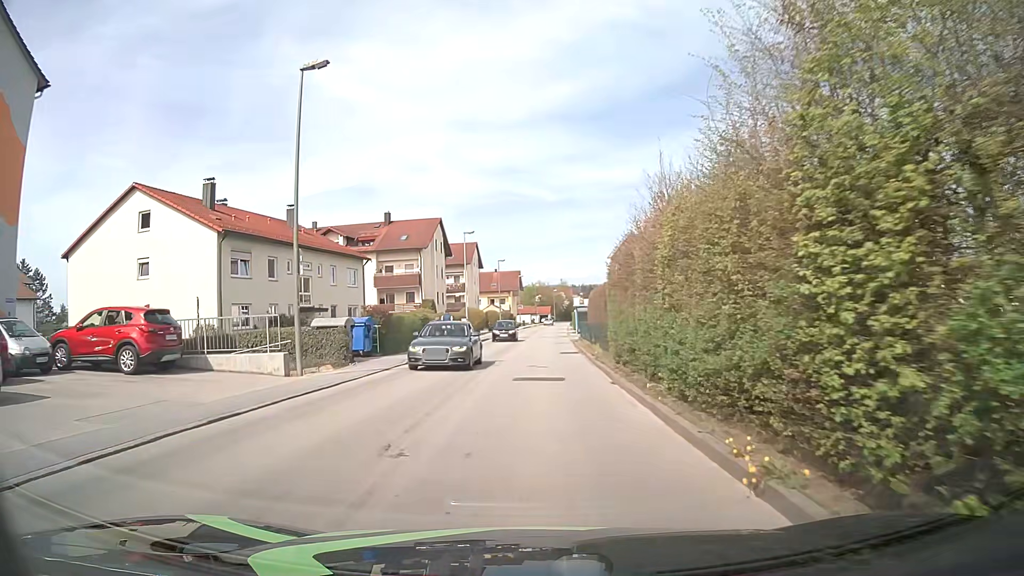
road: unclassified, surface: asphalt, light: Day
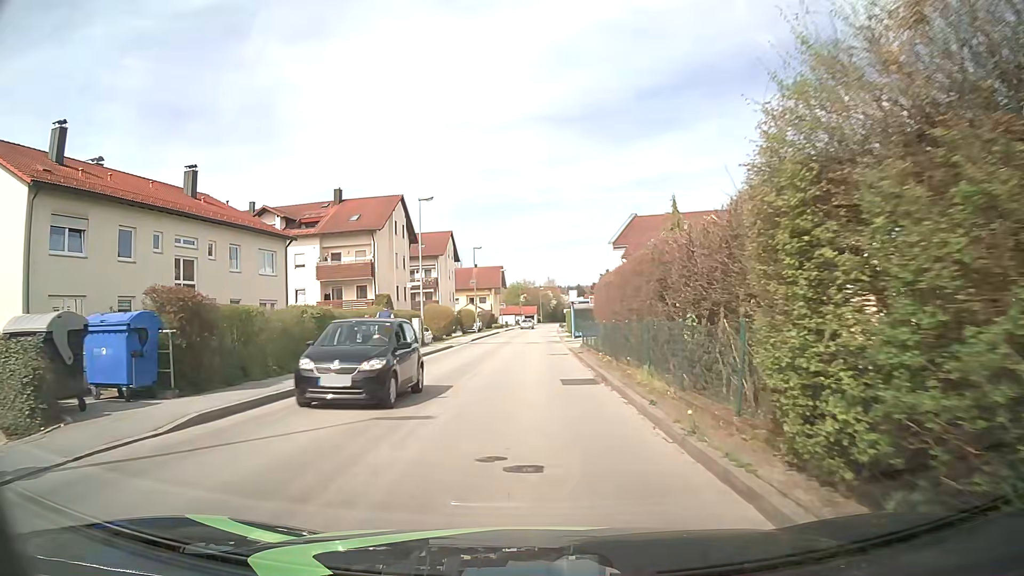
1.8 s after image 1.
(+0.3, +14.3) m; +2°
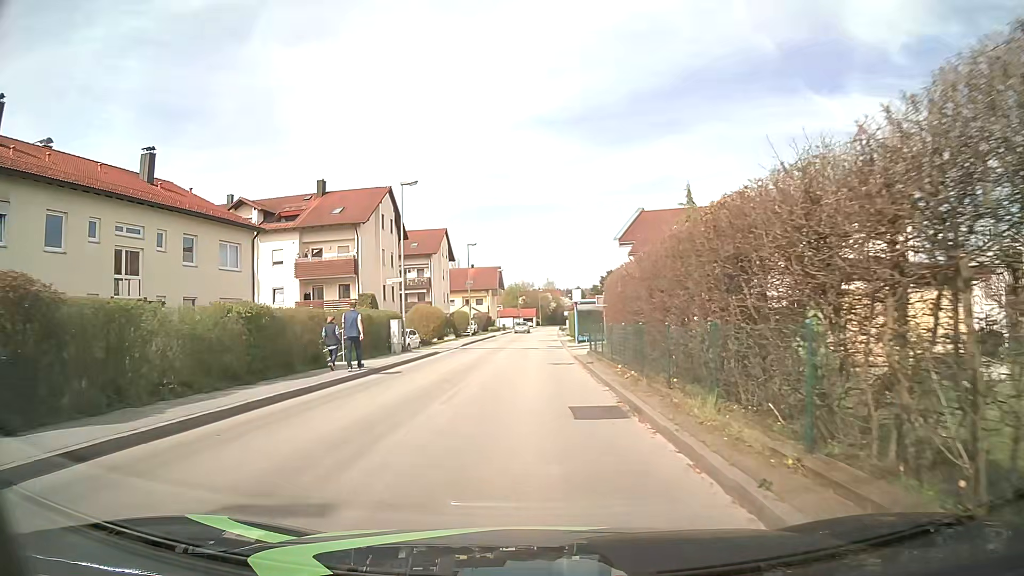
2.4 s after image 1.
(0.0, +4.8) m; 0°
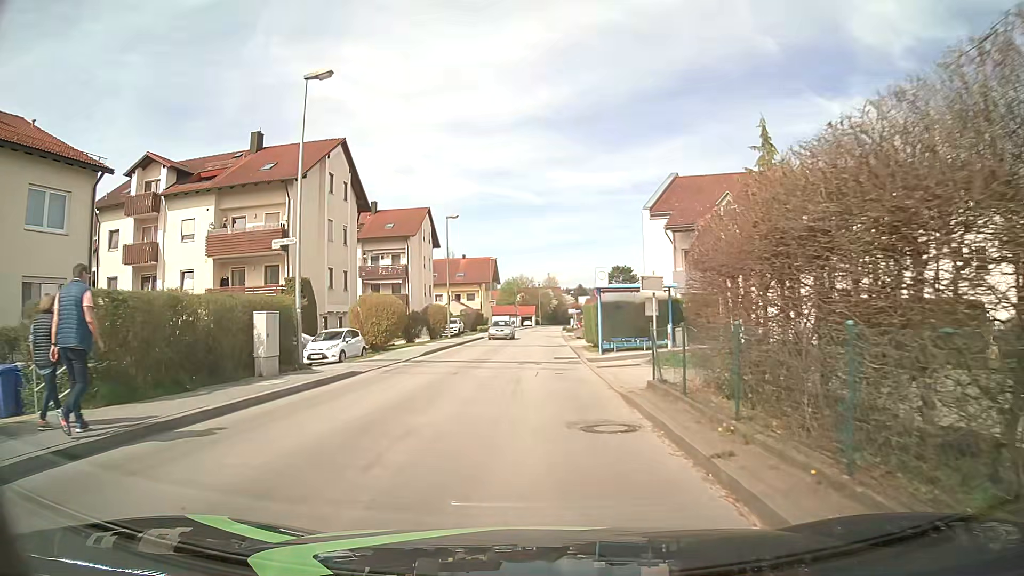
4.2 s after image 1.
(0.0, +14.4) m; 0°
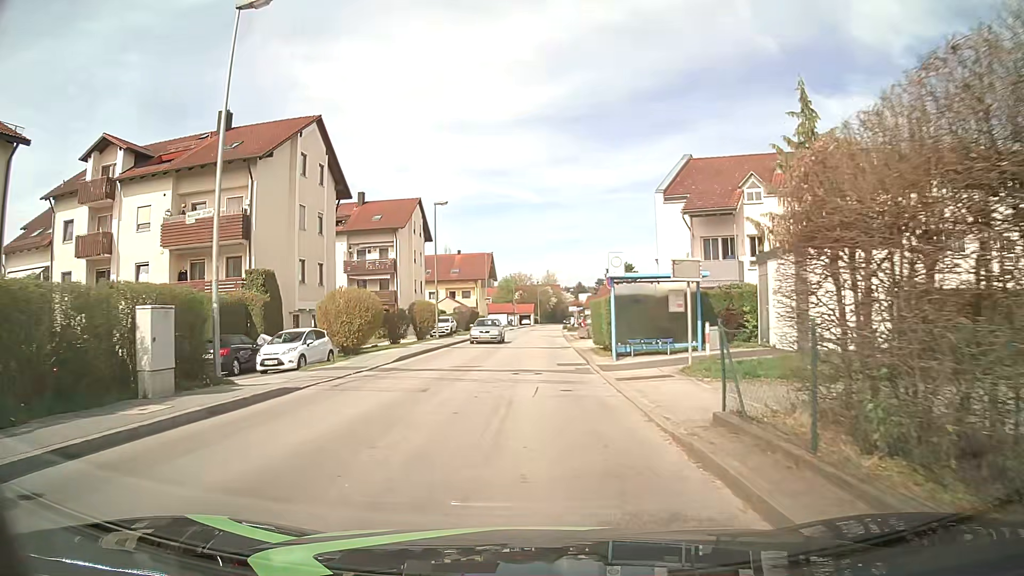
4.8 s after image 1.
(0.0, +4.8) m; 0°
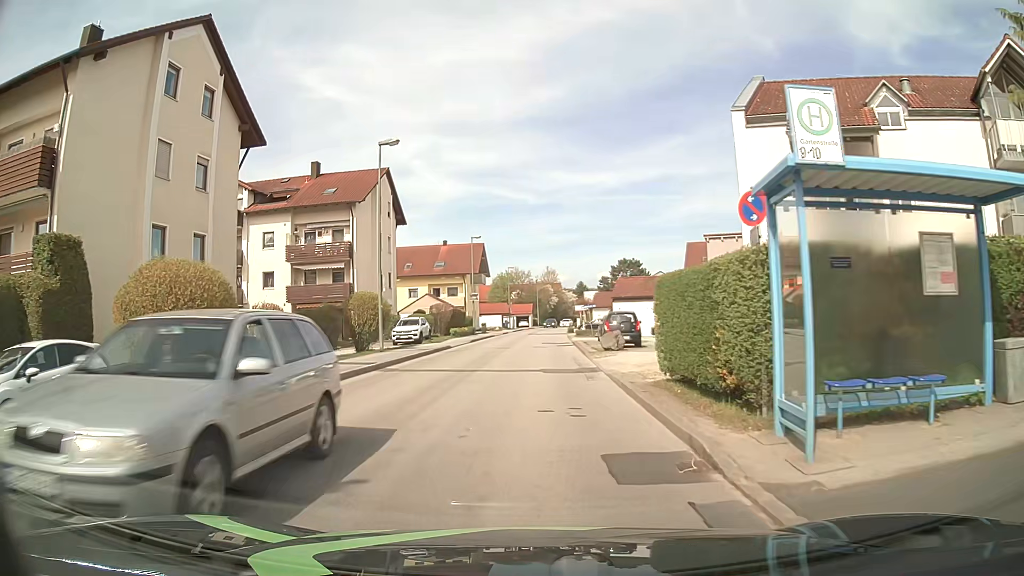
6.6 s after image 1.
(0.0, +14.3) m; 0°
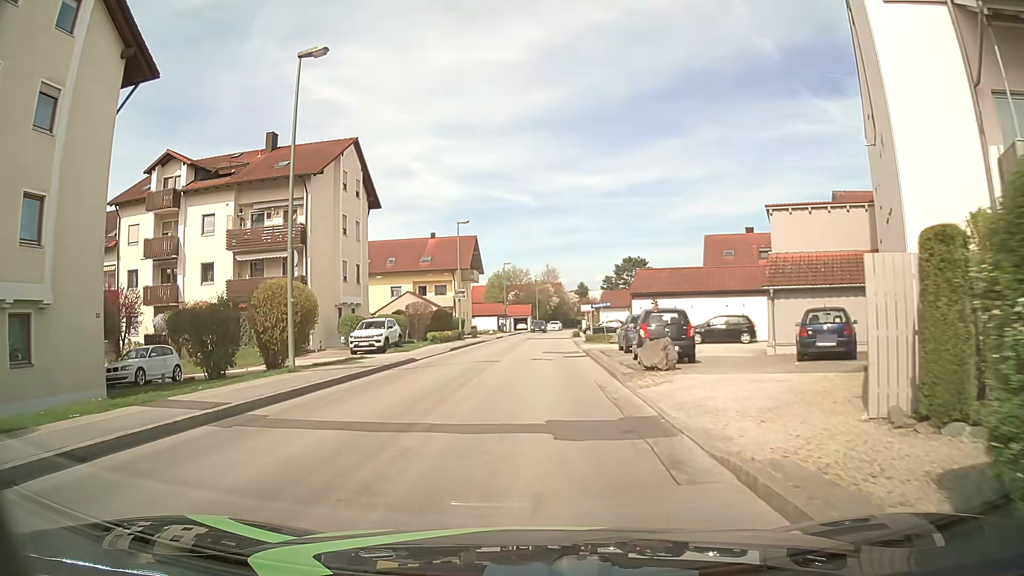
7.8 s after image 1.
(0.0, +9.6) m; +1°
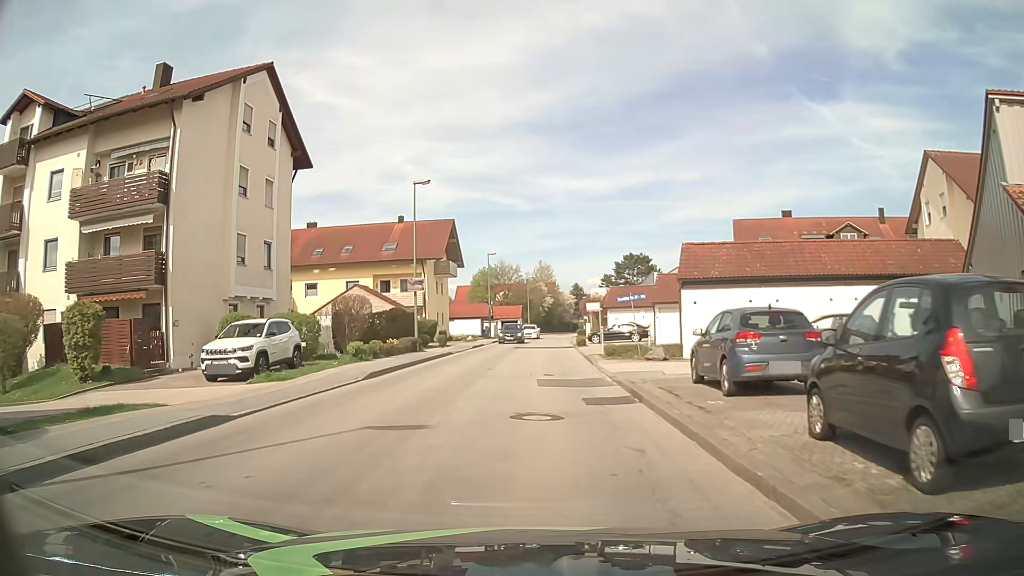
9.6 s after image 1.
(0.0, +14.3) m; +1°
(0, +10) (0, +20) (0, +30) (0, +40) (0, +50) (+1, +60) (+1, +70) (+2, +80) (+3, +90) (+5, +100) m
